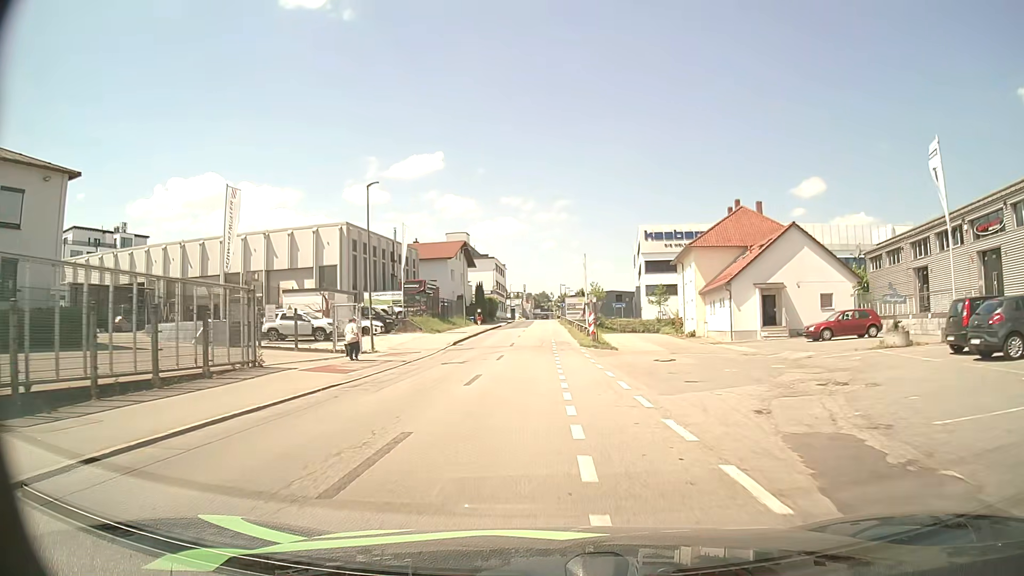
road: residential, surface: asphalt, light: Day
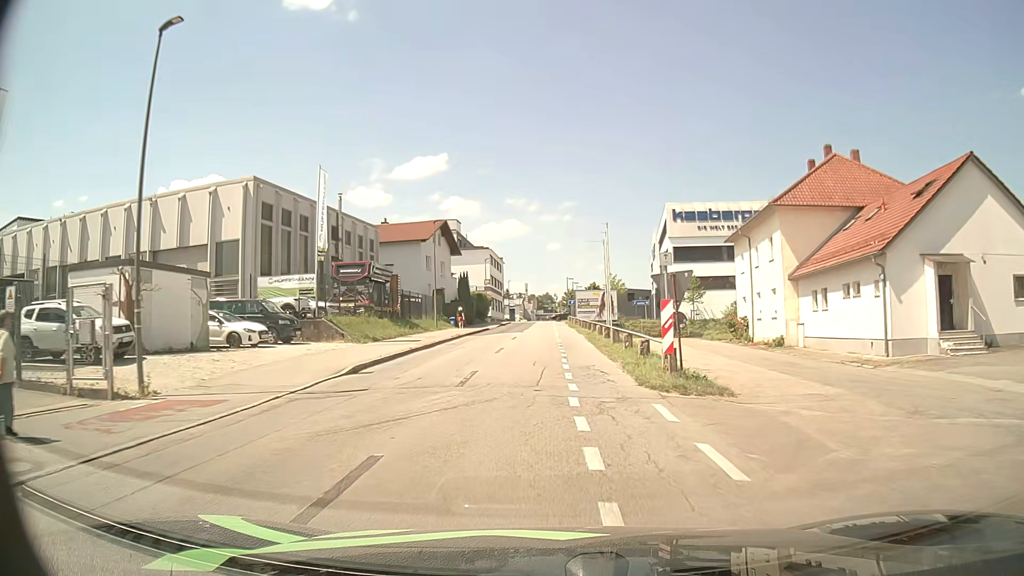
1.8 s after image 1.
(-0.1, +20.0) m; 0°
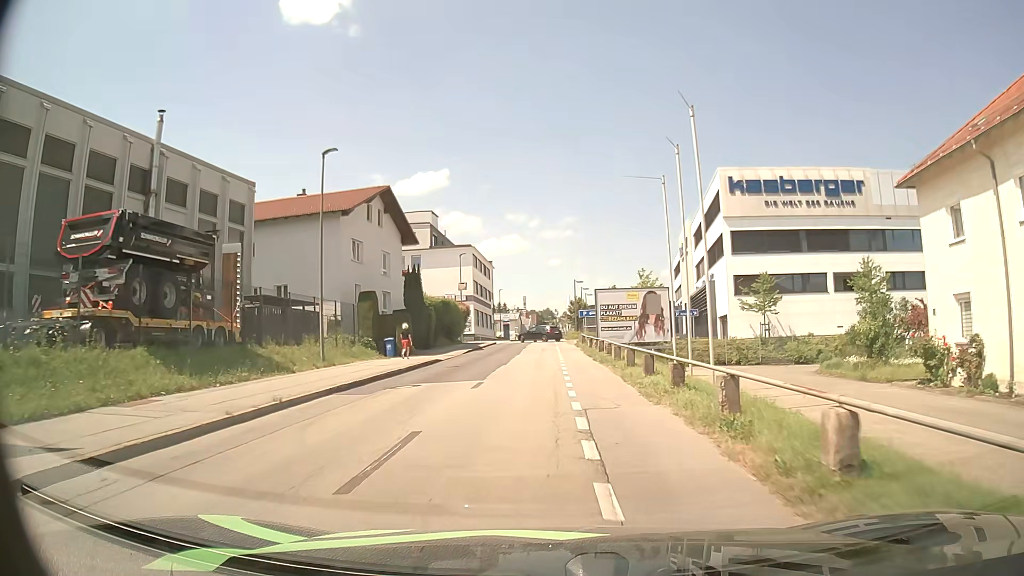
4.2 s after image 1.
(-0.1, +25.5) m; 0°
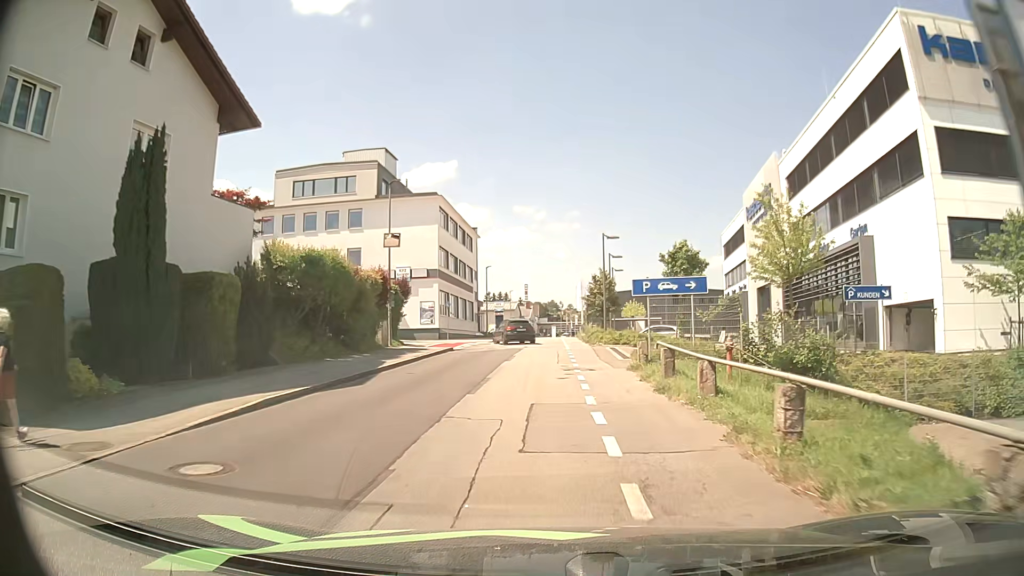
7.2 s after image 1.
(0.0, +30.2) m; 0°
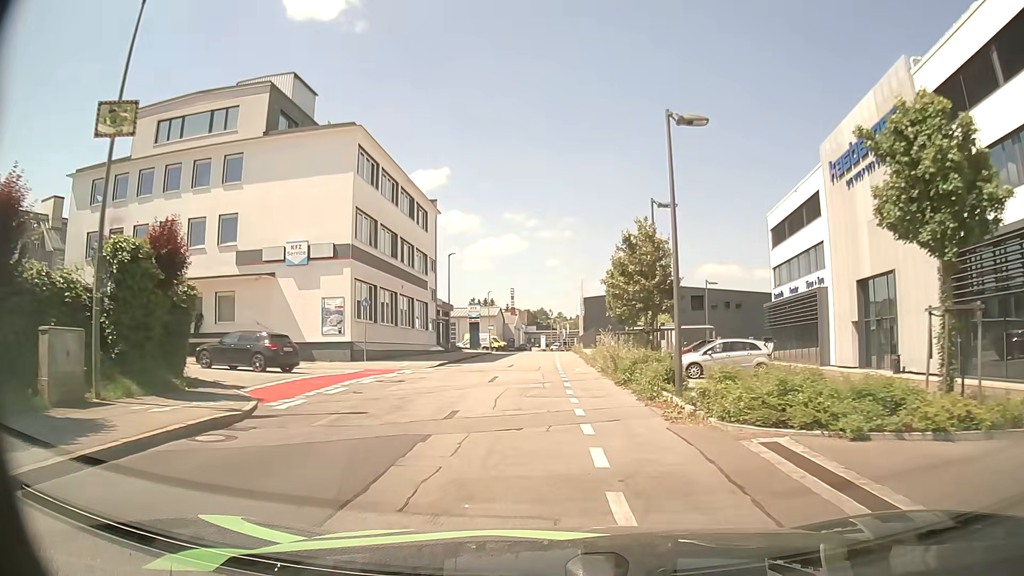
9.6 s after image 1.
(+0.2, +22.5) m; +1°
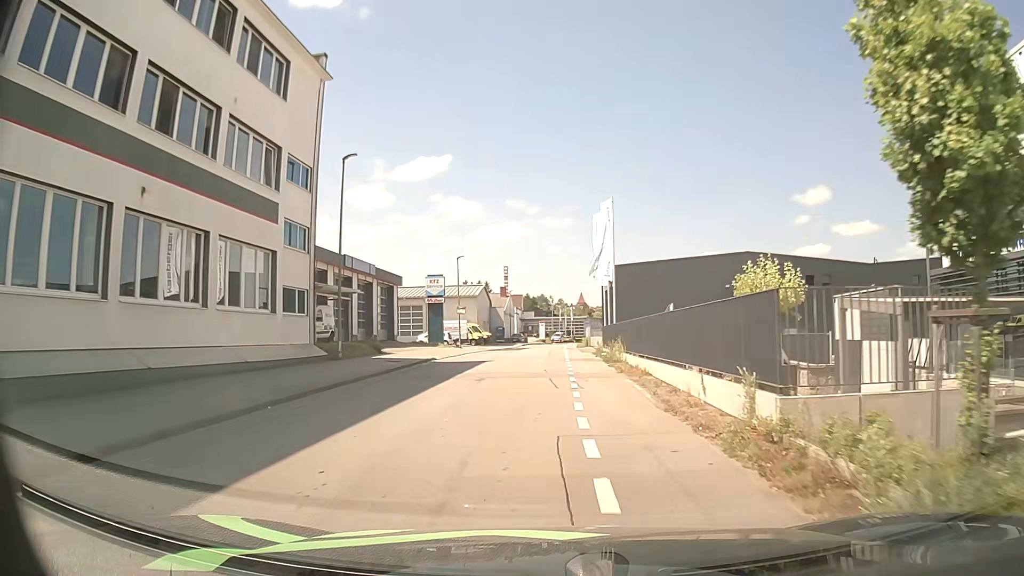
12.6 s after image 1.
(+0.2, +30.1) m; 0°
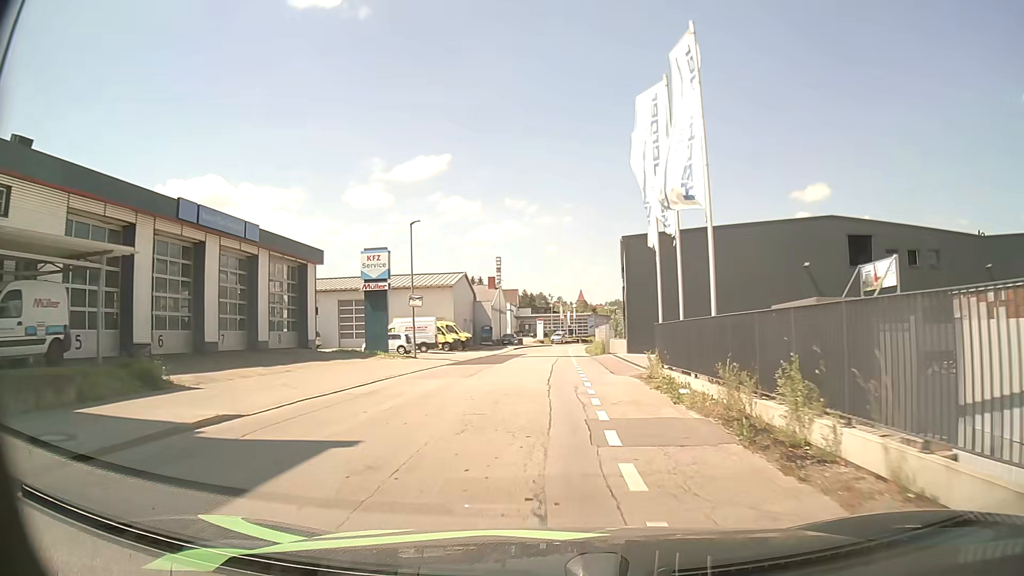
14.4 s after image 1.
(+0.2, +19.6) m; 0°
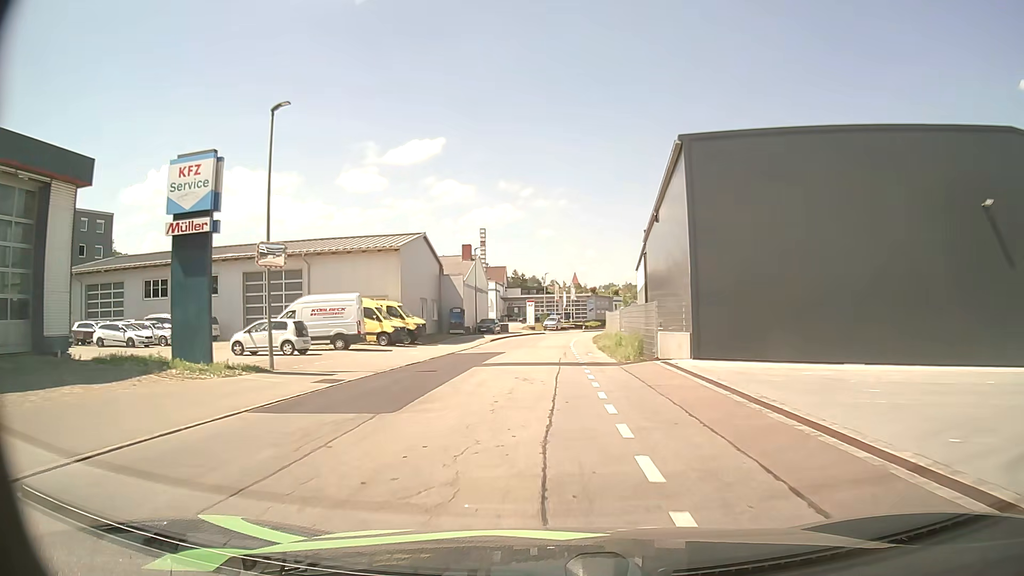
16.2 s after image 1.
(+0.1, +19.9) m; +1°
(0, +10) (0, +20) (0, +30) (+1, +40) (+1, +50) (+2, +60) (+4, +70) (+5, +80) (+8, +89) (+10, +99) m
